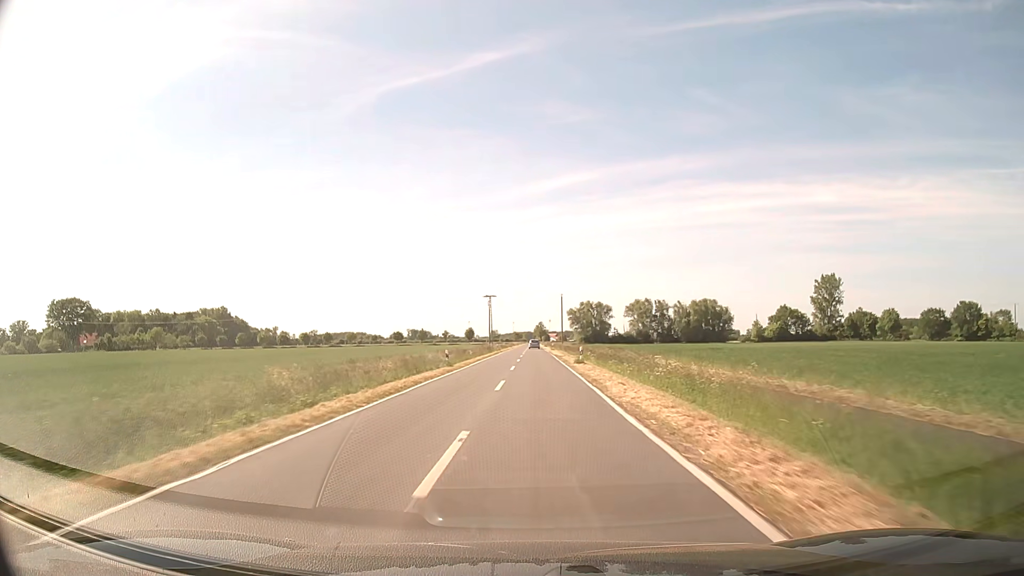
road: secondary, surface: asphalt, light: Day
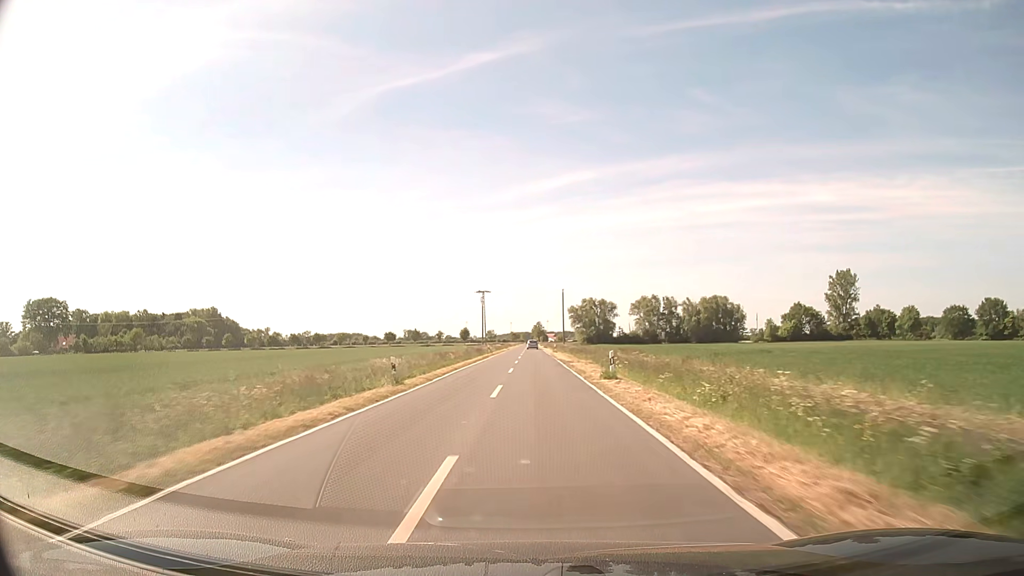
(+0.1, +14.2) m; 0°
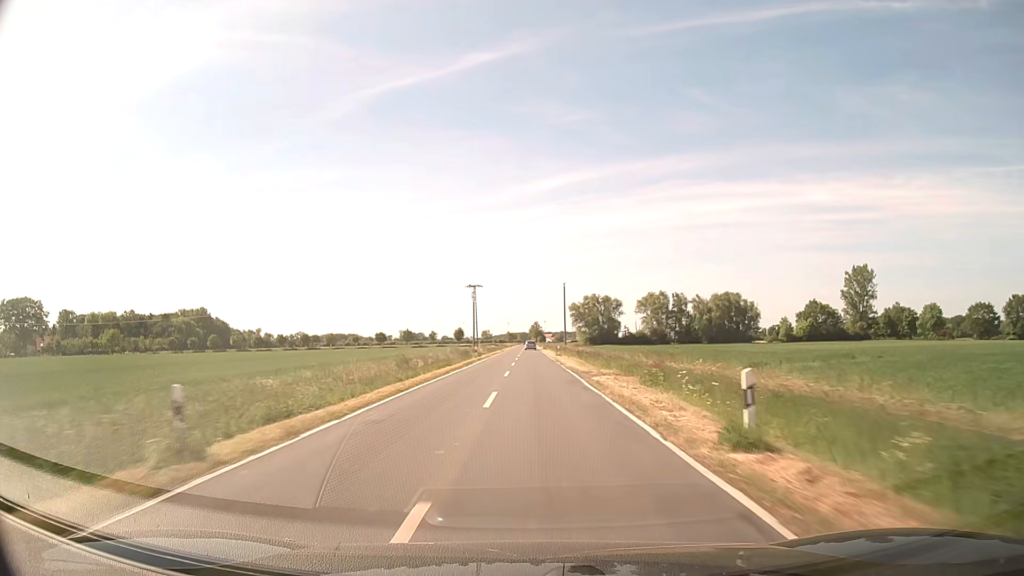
(0.0, +14.3) m; 0°
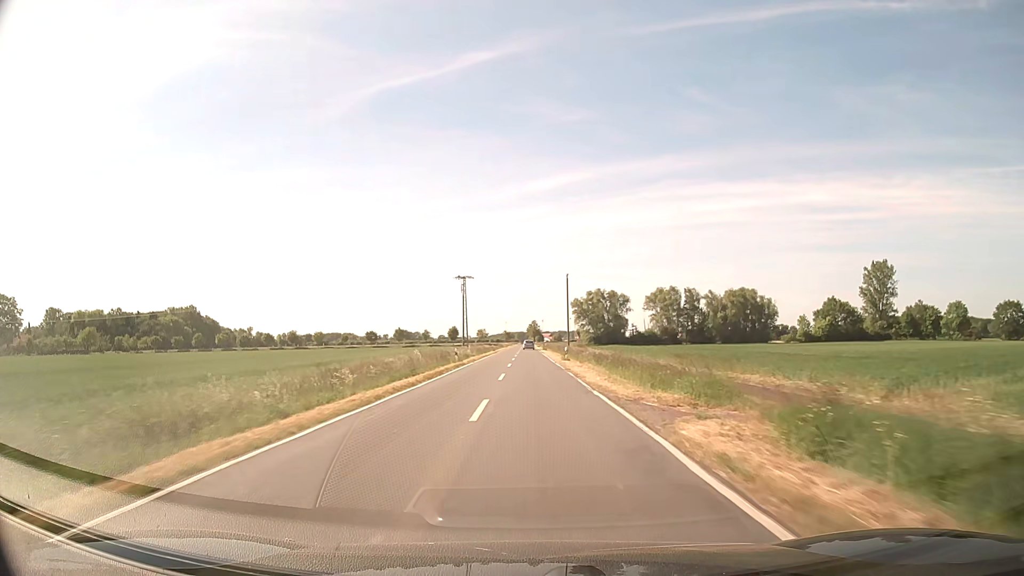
(0.0, +14.4) m; 0°
